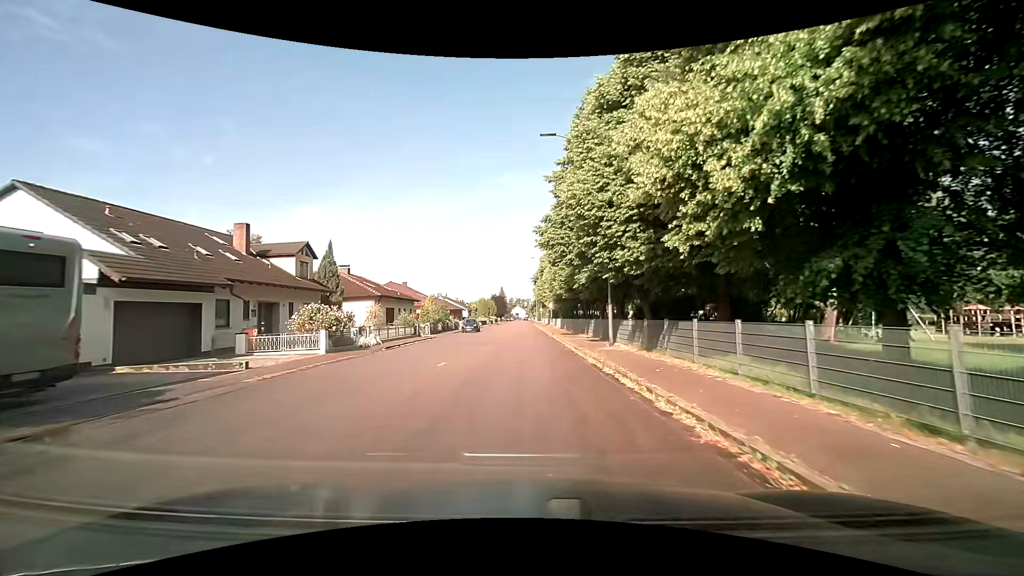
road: residential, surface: asphalt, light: Day
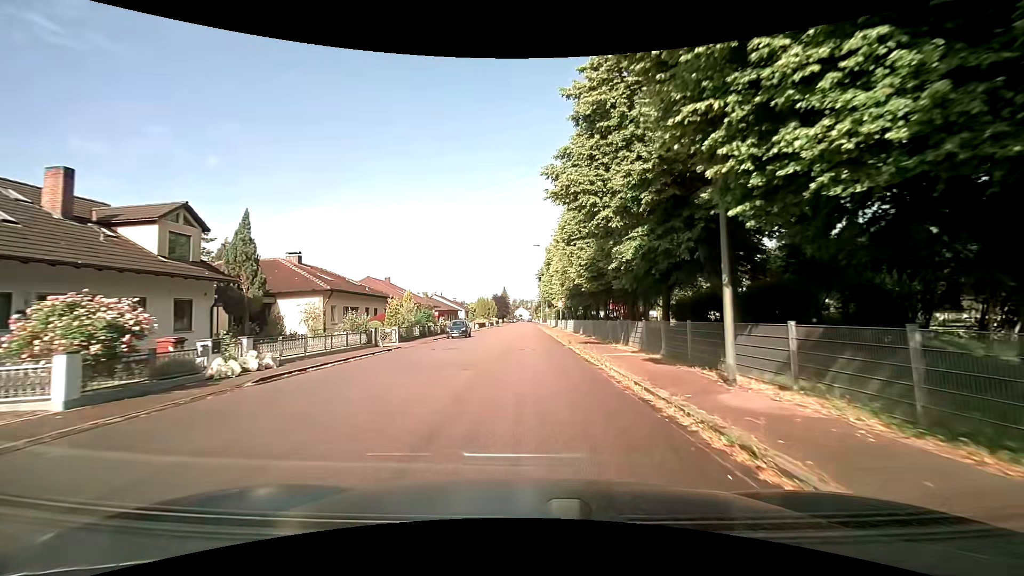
(-0.1, +12.3) m; -1°
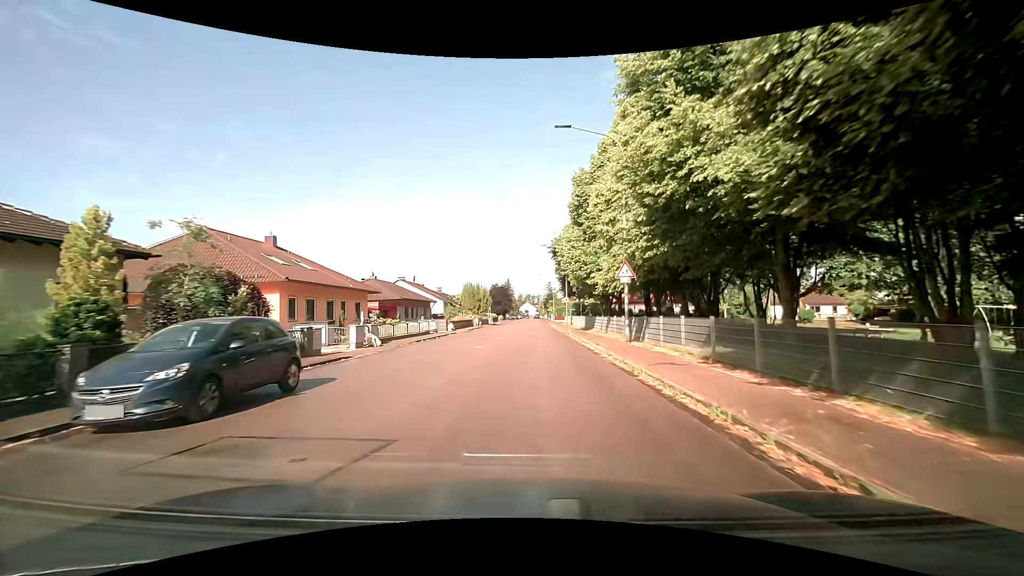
(-0.2, +33.4) m; -1°
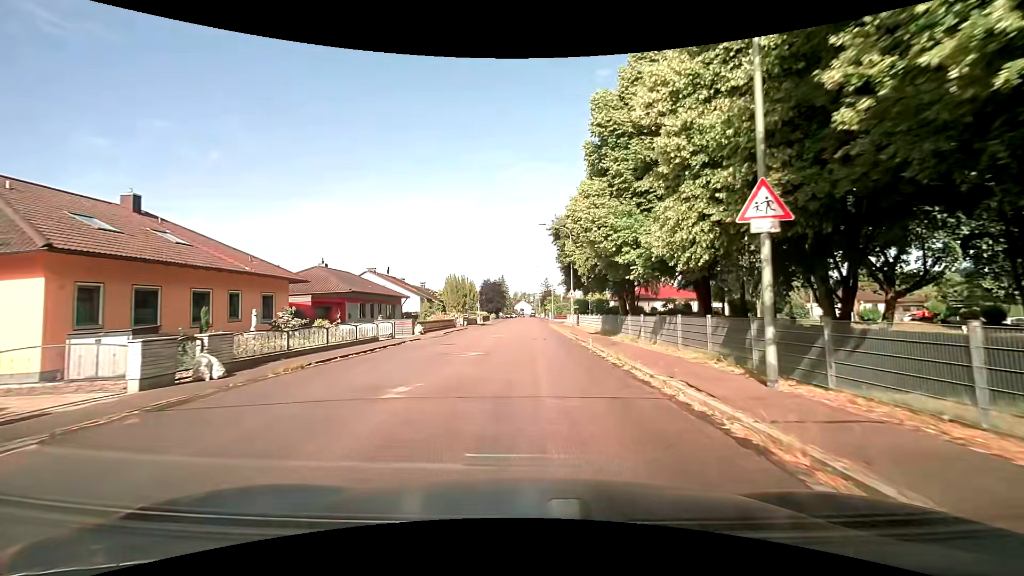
(+0.1, +12.4) m; +1°
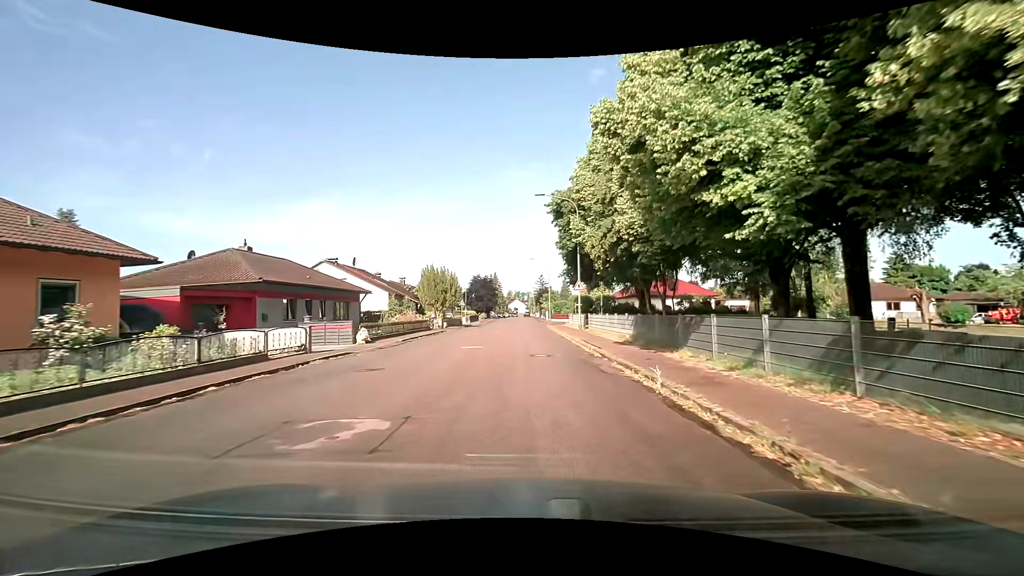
(+0.1, +10.9) m; 0°
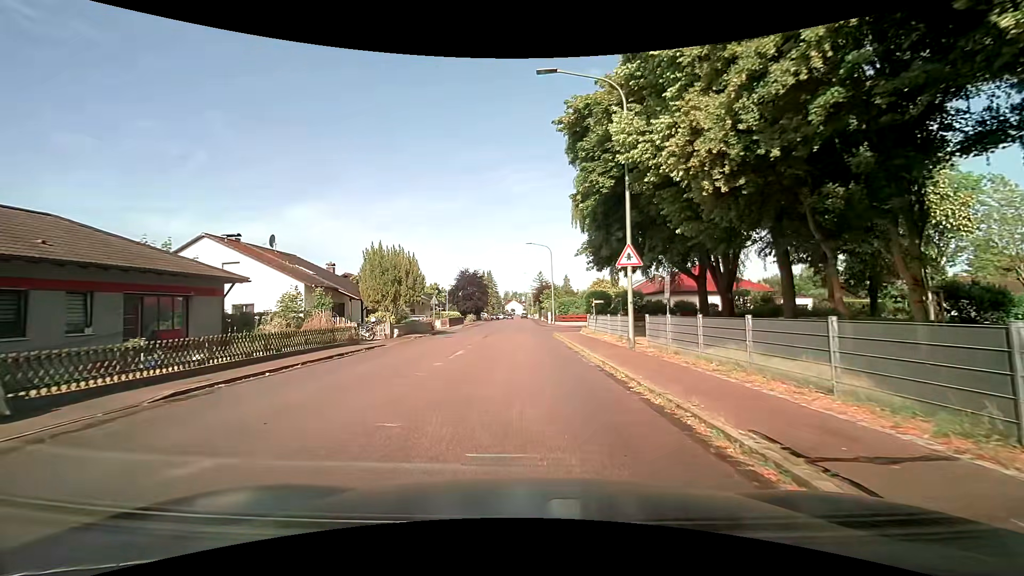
(+0.2, +17.5) m; +1°
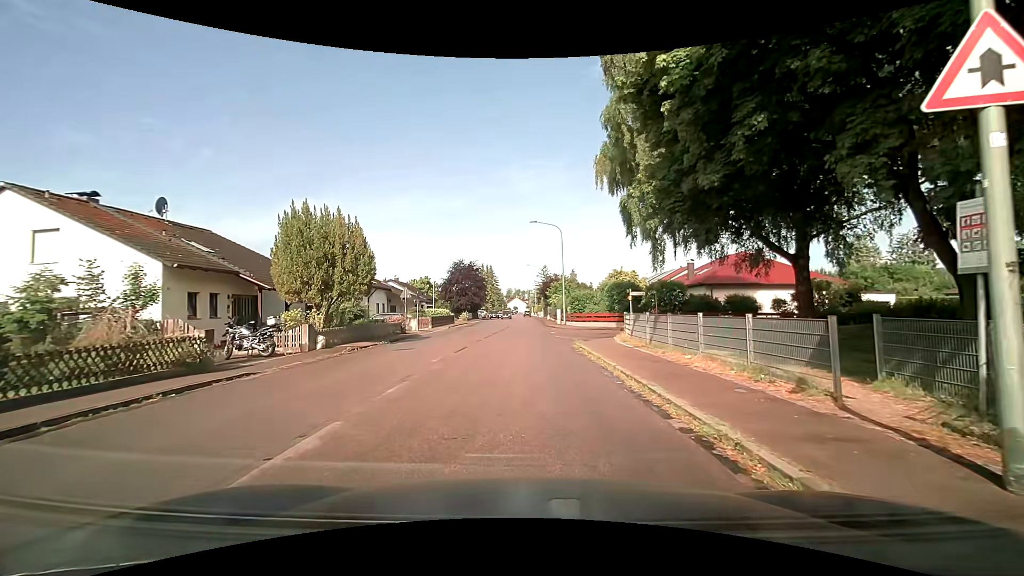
(-0.2, +12.2) m; -2°
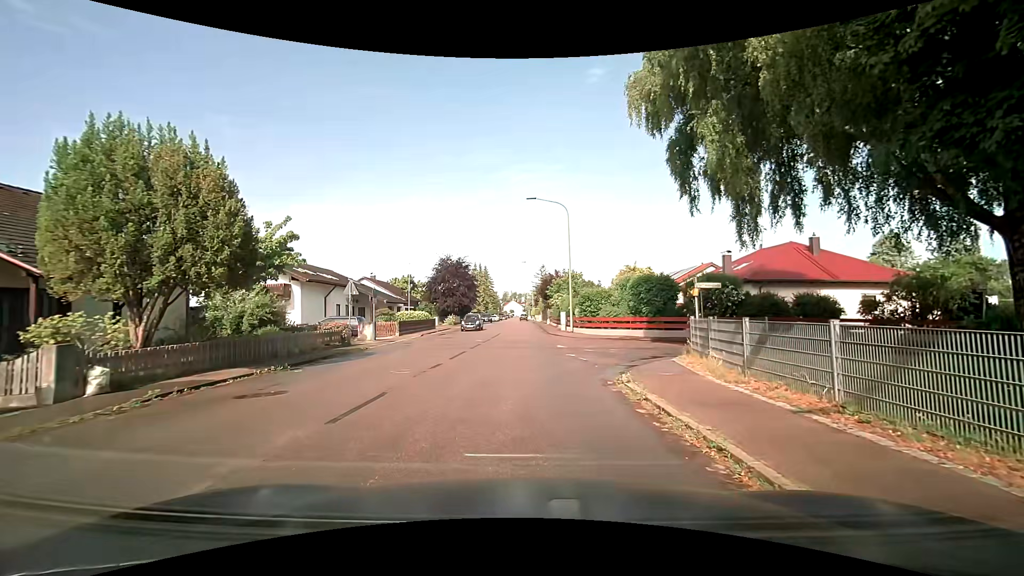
(+0.2, +10.3) m; +2°
(0, +10) (+2, +20) (+11, +23) (+21, +23) (+31, +22) (+41, +21) (+51, +21) (+61, +20) (+71, +19) (+81, +19) m
